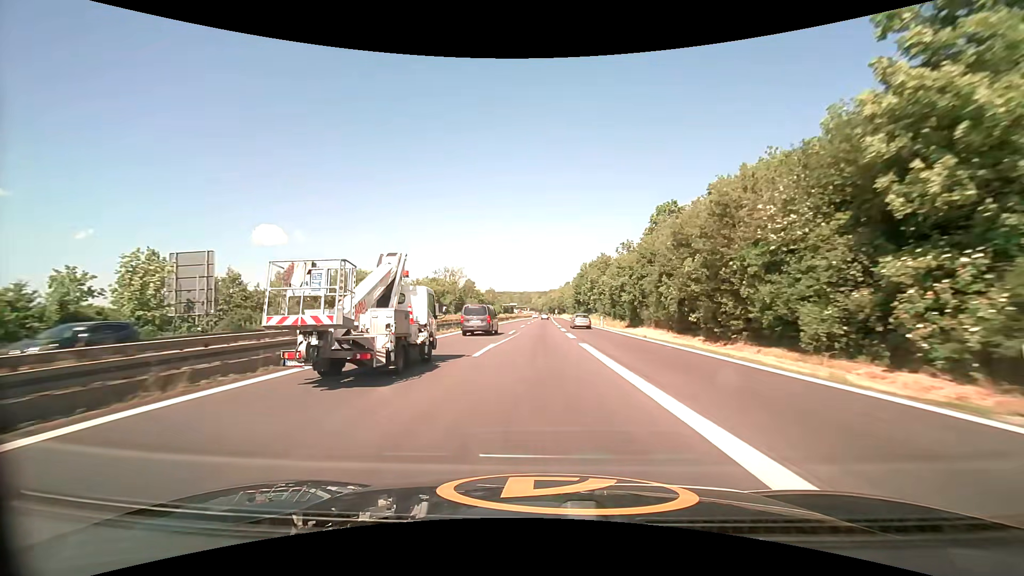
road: trunk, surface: asphalt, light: Day
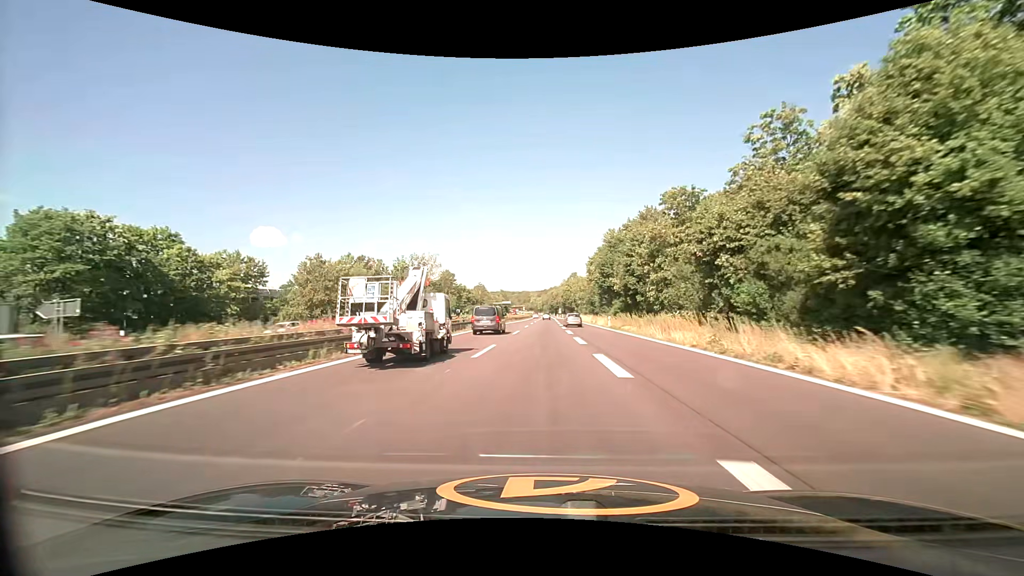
(+0.3, +53.9) m; 0°
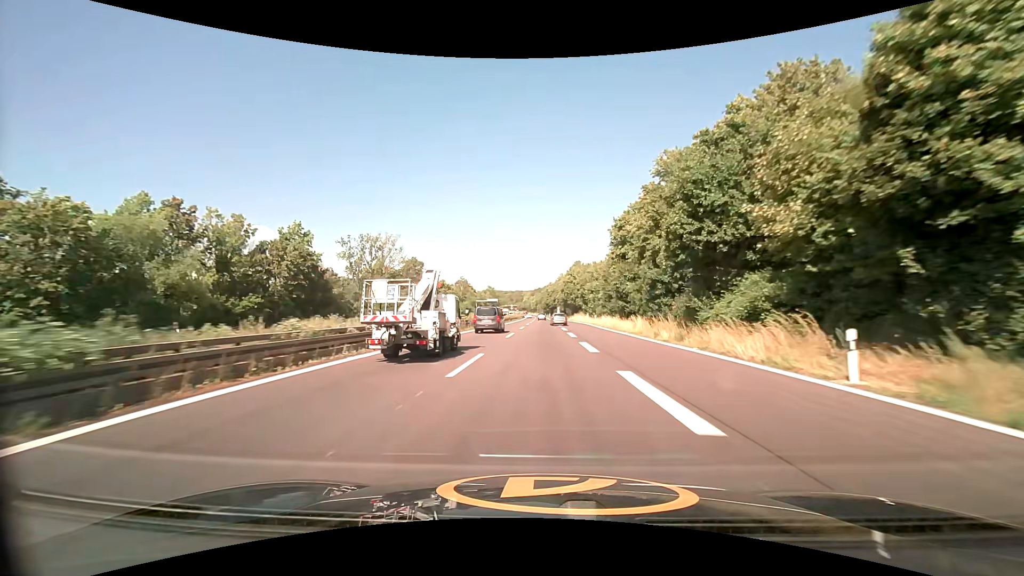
(+0.2, +41.1) m; +1°
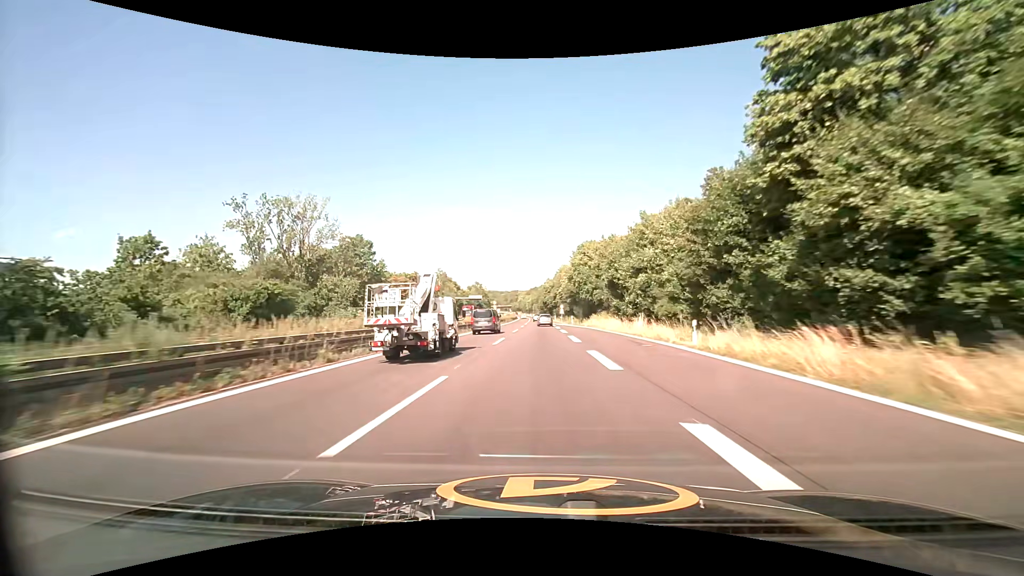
(+0.1, +41.8) m; 0°
(0, +10) (0, +20) (0, +30) (0, +40) (0, +50) (-1, +60) (-1, +70) (-1, +80) (-1, +90) (-1, +100) m
